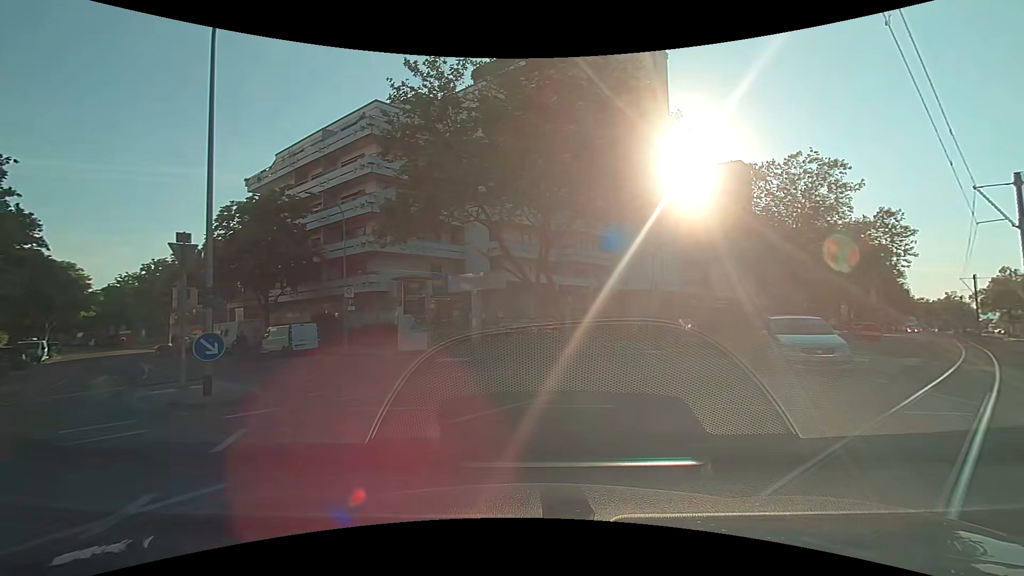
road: tertiary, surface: asphalt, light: Day
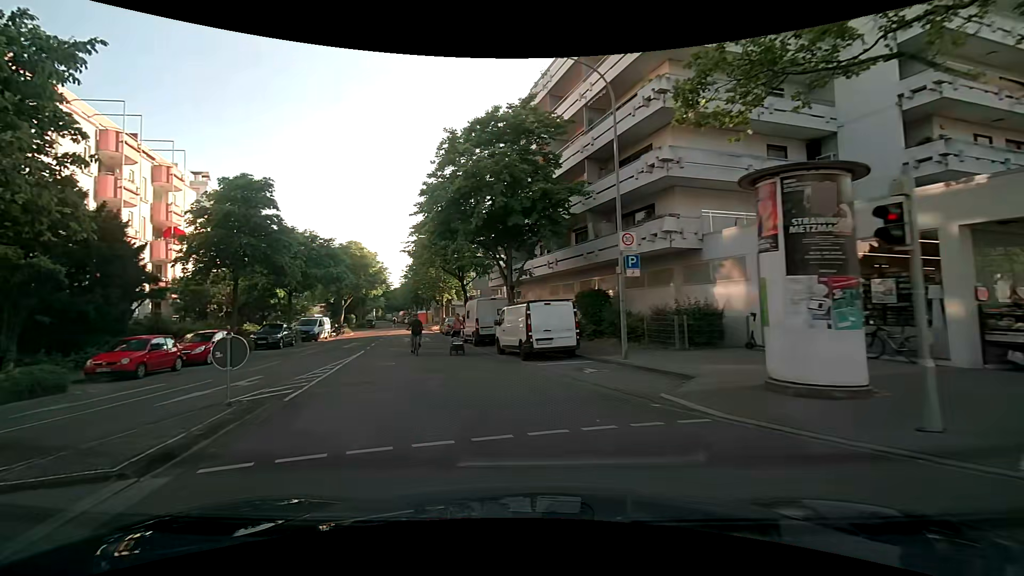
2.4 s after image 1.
(-4.3, +15.1) m; -31°
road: residential
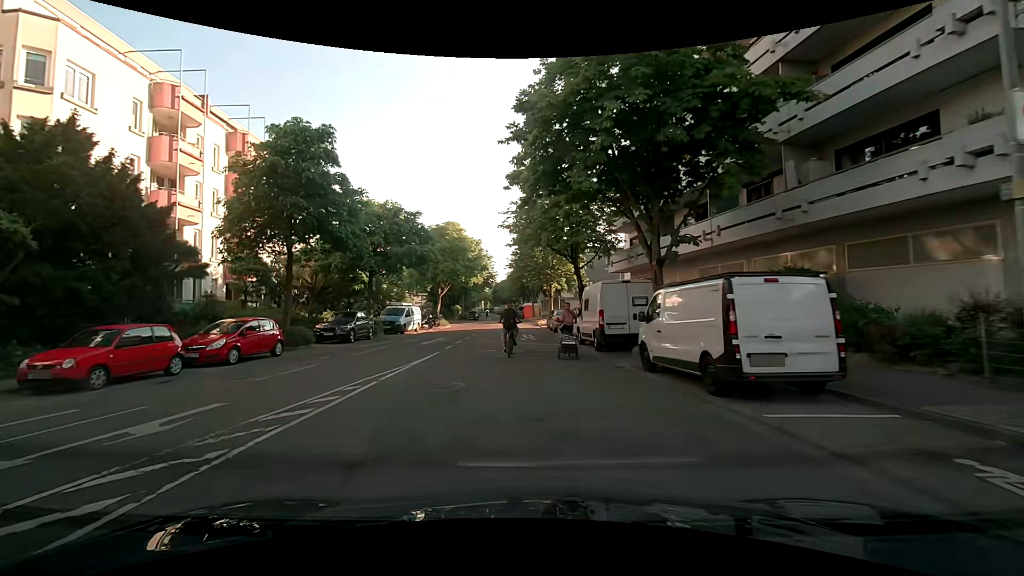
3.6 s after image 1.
(-1.0, +8.2) m; -12°
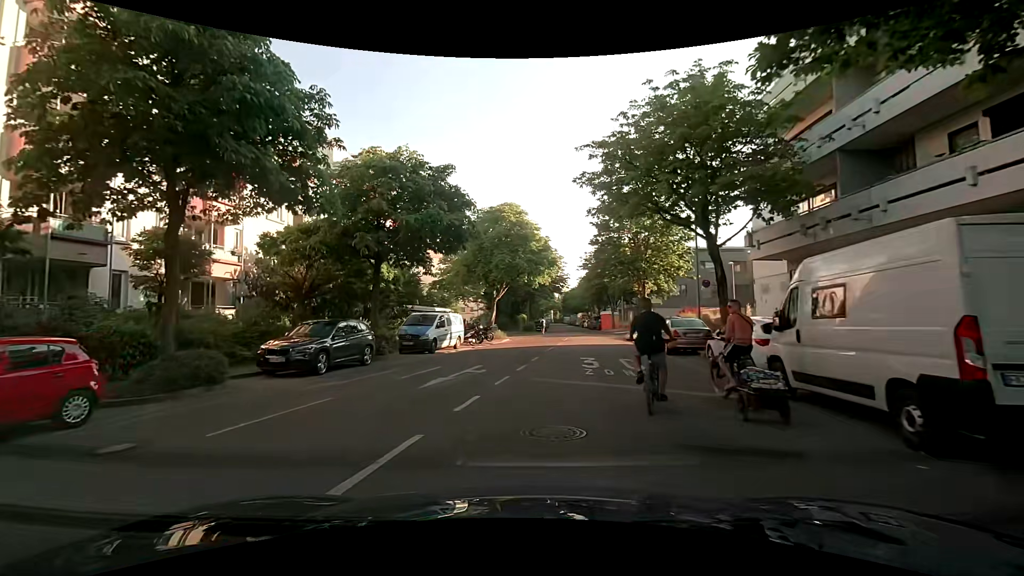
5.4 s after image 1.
(-1.0, +11.6) m; -10°
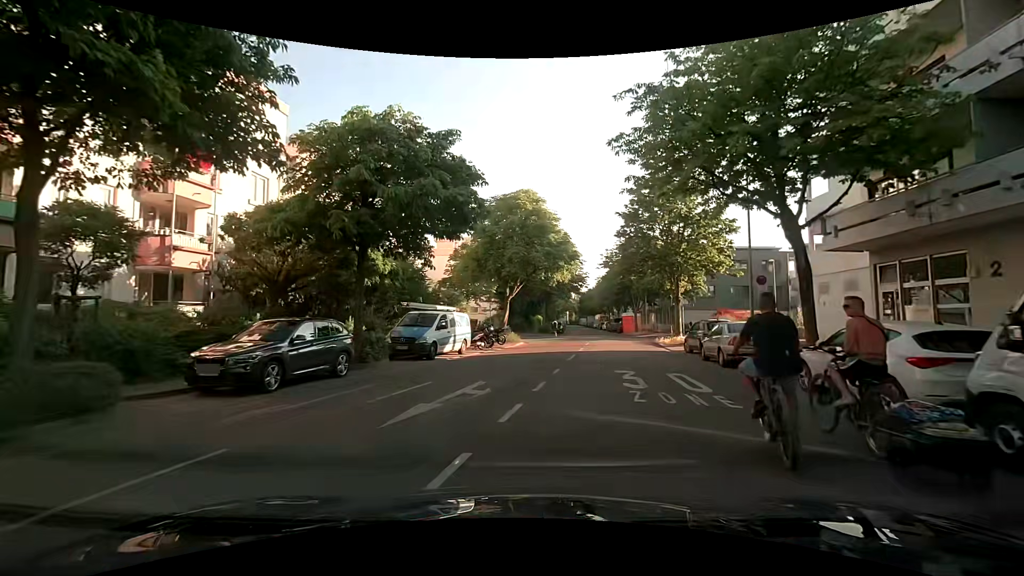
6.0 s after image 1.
(0.0, +3.8) m; -2°
(+1, +10) (+3, +20) (+6, +29) (+8, +39) (+9, +49) (+10, +59) (+10, +69) (+11, +79) (+12, +89) (+13, +99) m
